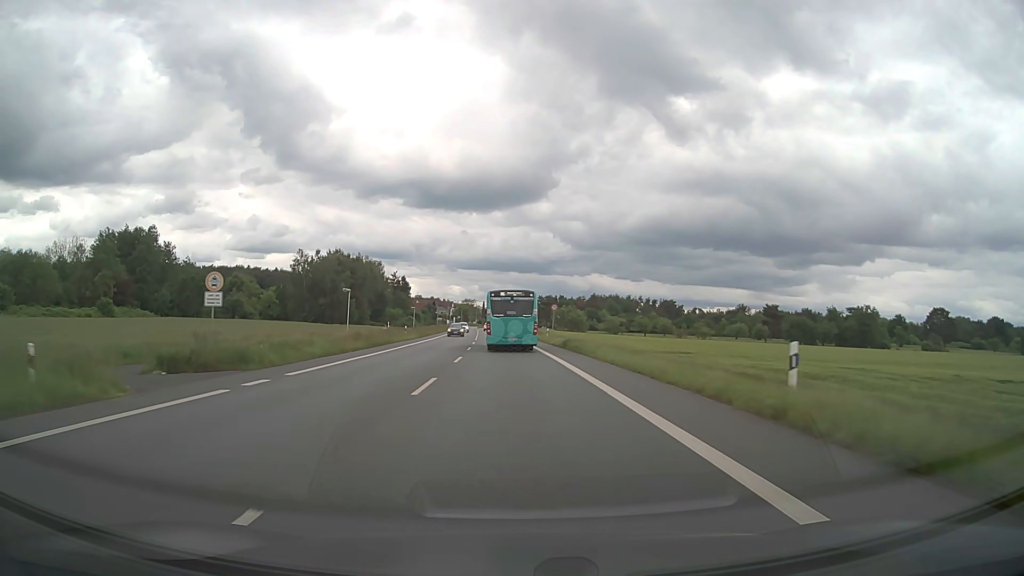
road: primary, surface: asphalt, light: Day
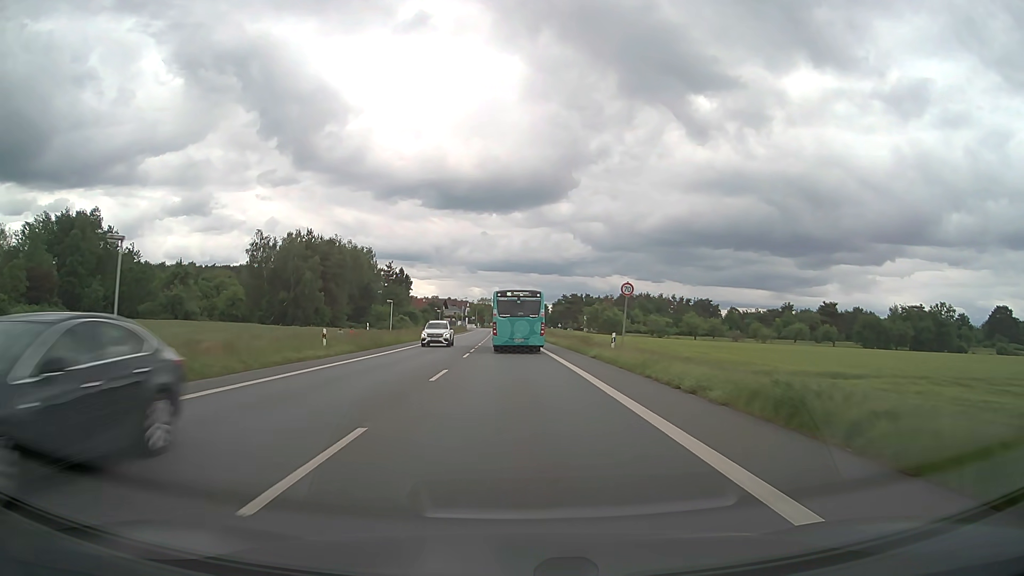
(-0.6, +32.2) m; -2°
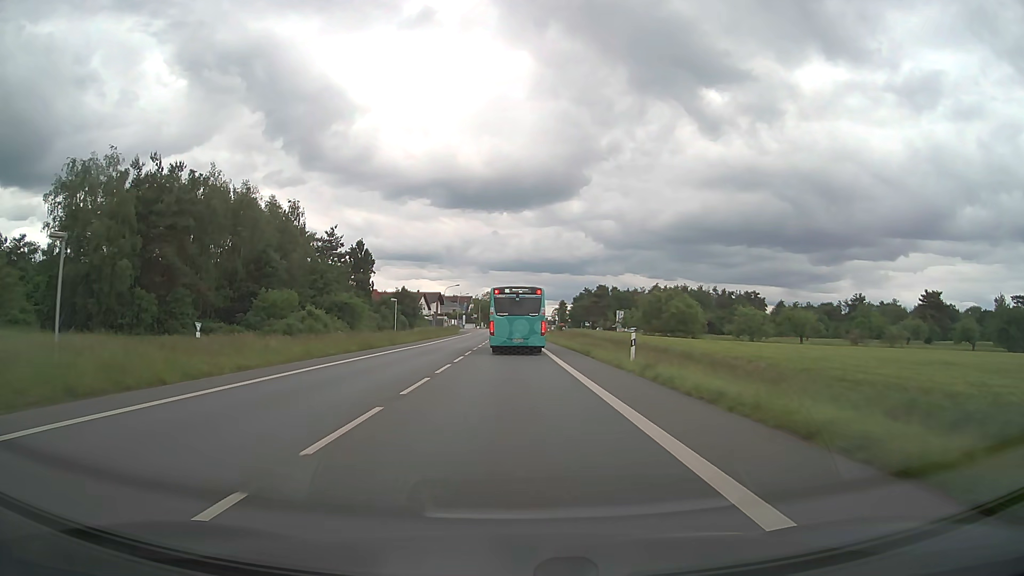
(-0.5, +52.6) m; -1°
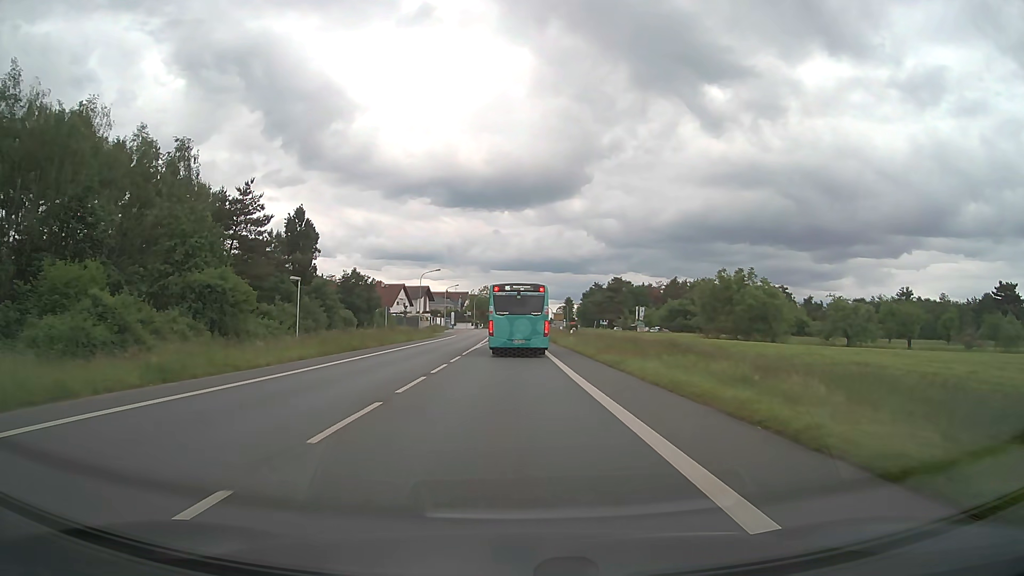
(0.0, +29.8) m; 0°
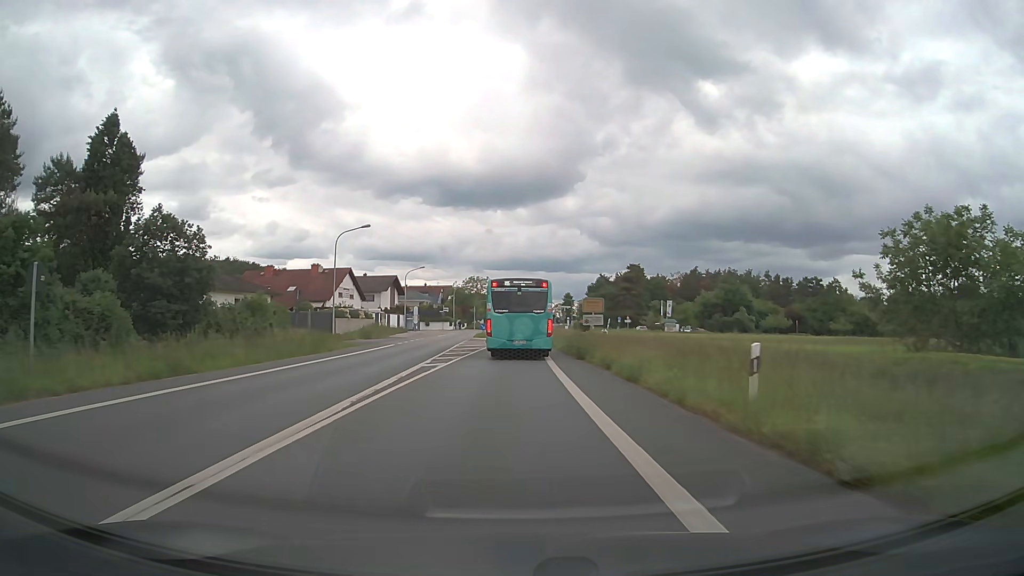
(+0.2, +36.5) m; +1°
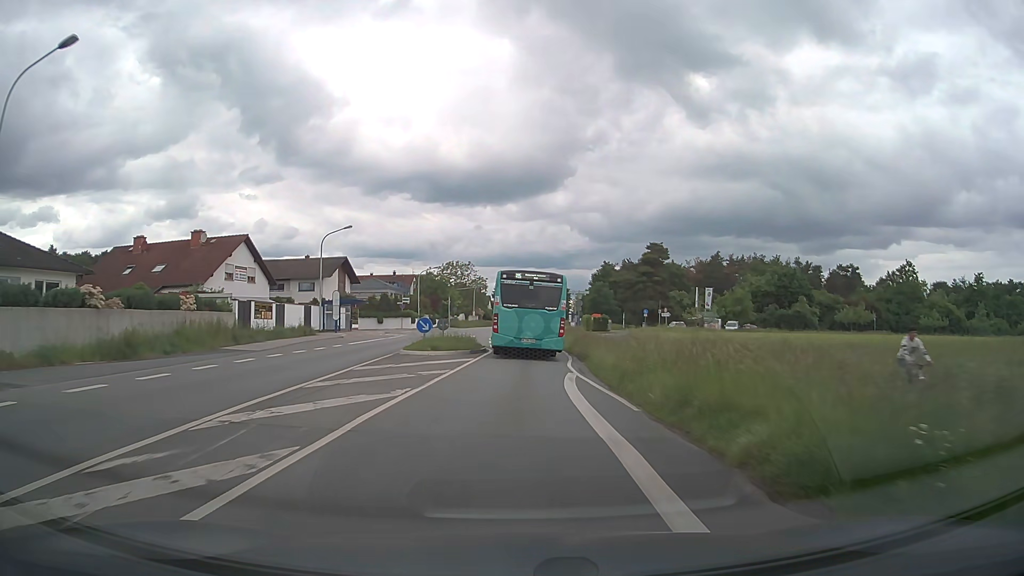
(+0.1, +32.5) m; +1°
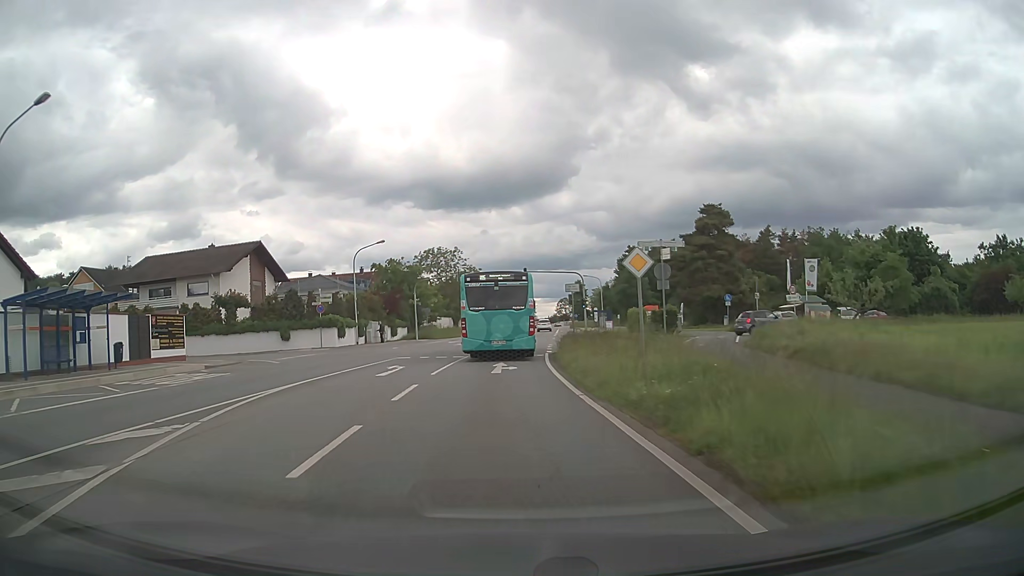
(+0.6, +34.4) m; -1°
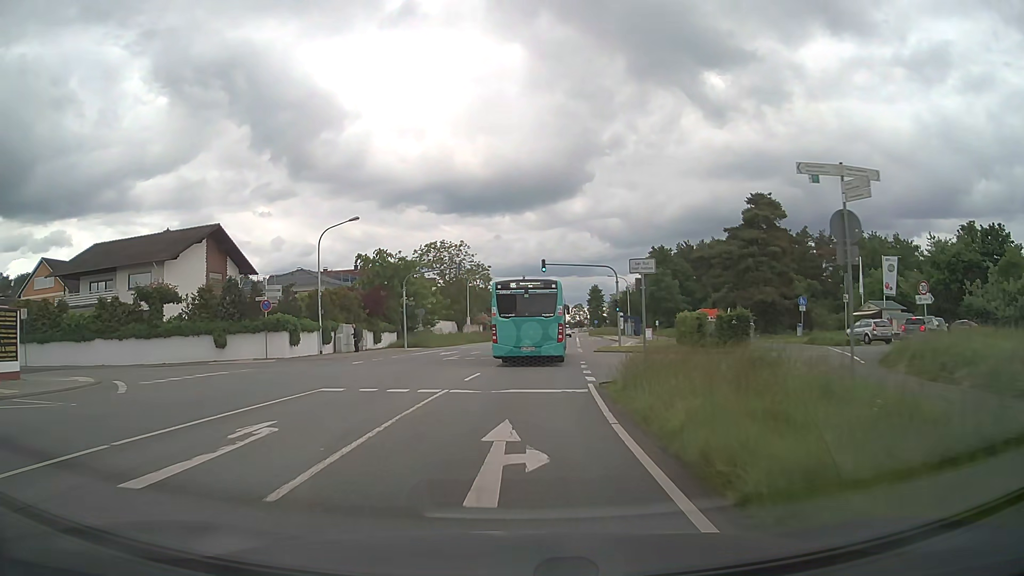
(-0.2, +12.8) m; -1°
